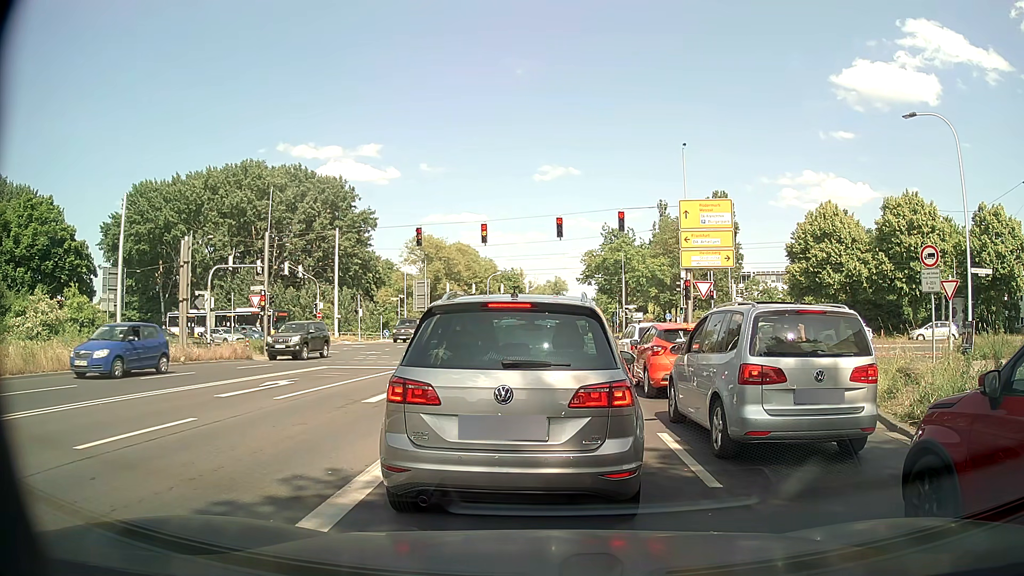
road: secondary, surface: asphalt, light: Day
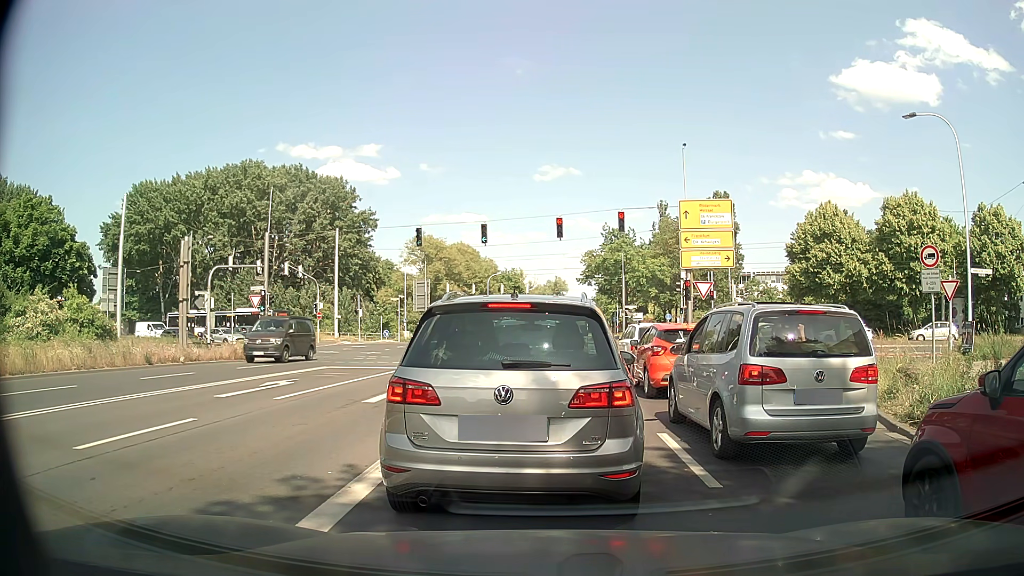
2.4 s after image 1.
(0.0, 0.0) m; 0°
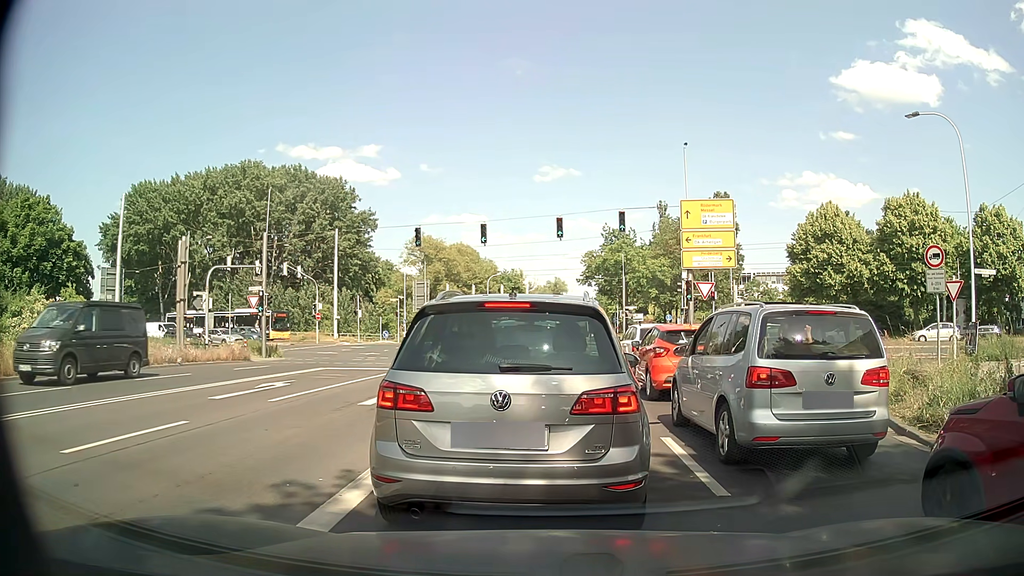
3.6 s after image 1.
(0.0, +0.2) m; 0°
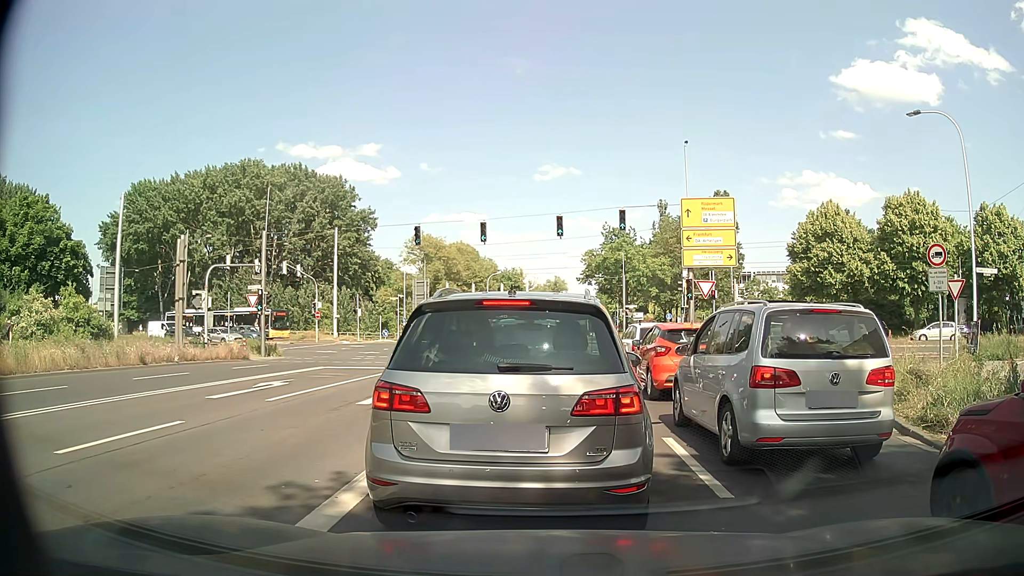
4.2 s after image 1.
(0.0, +0.1) m; 0°
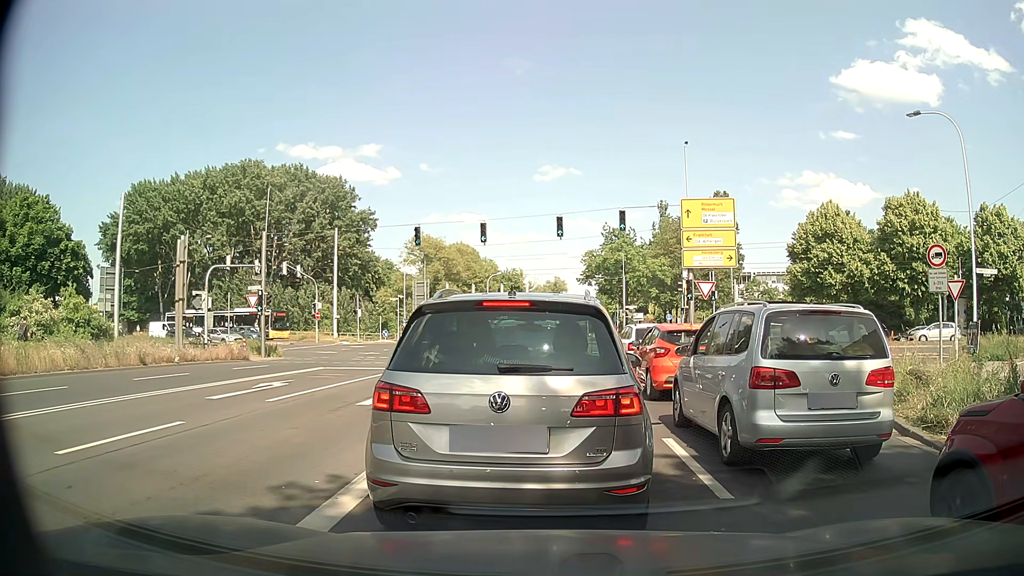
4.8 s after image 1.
(0.0, 0.0) m; 0°
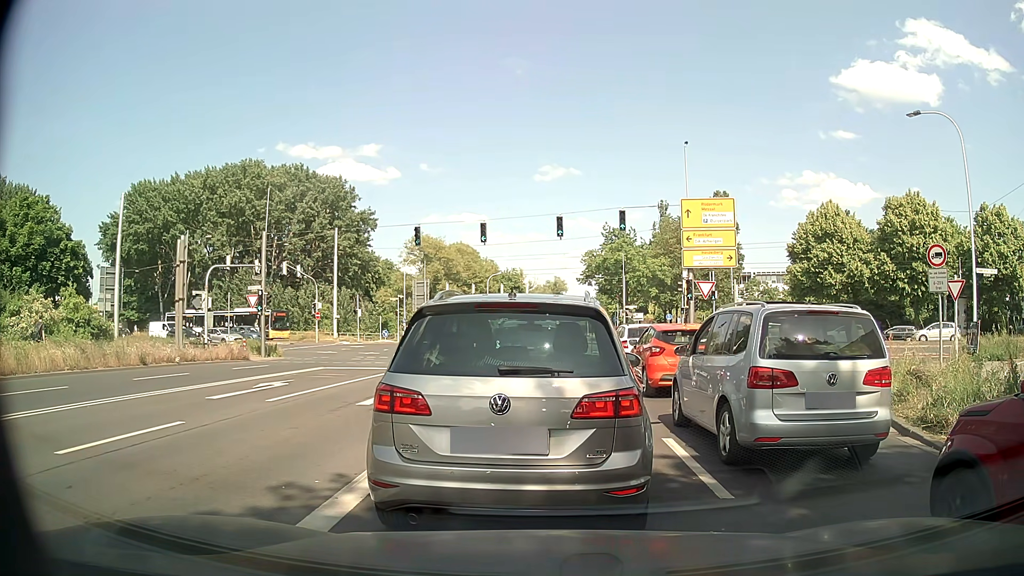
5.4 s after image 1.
(0.0, 0.0) m; 0°
